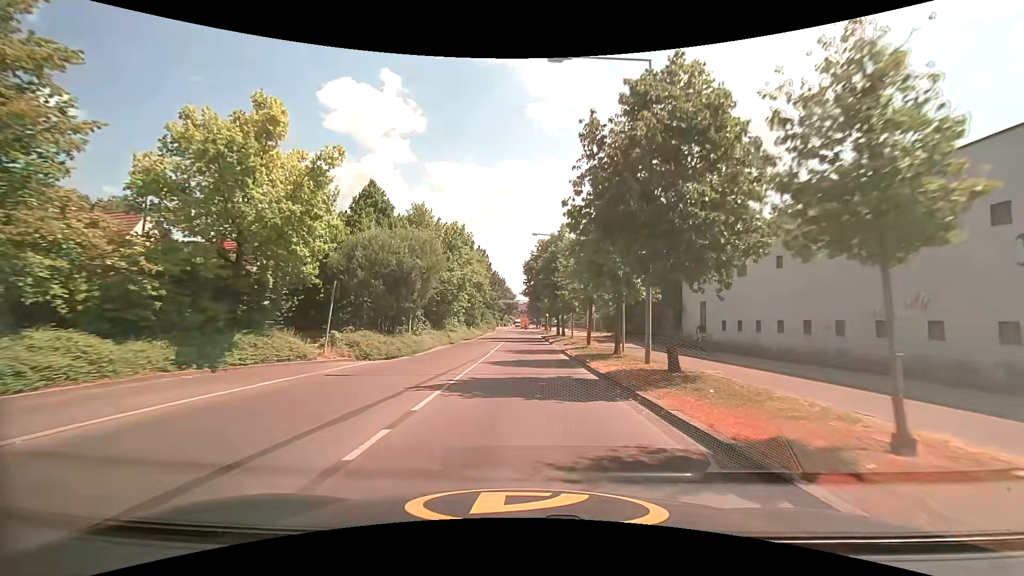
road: tertiary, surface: asphalt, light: Day
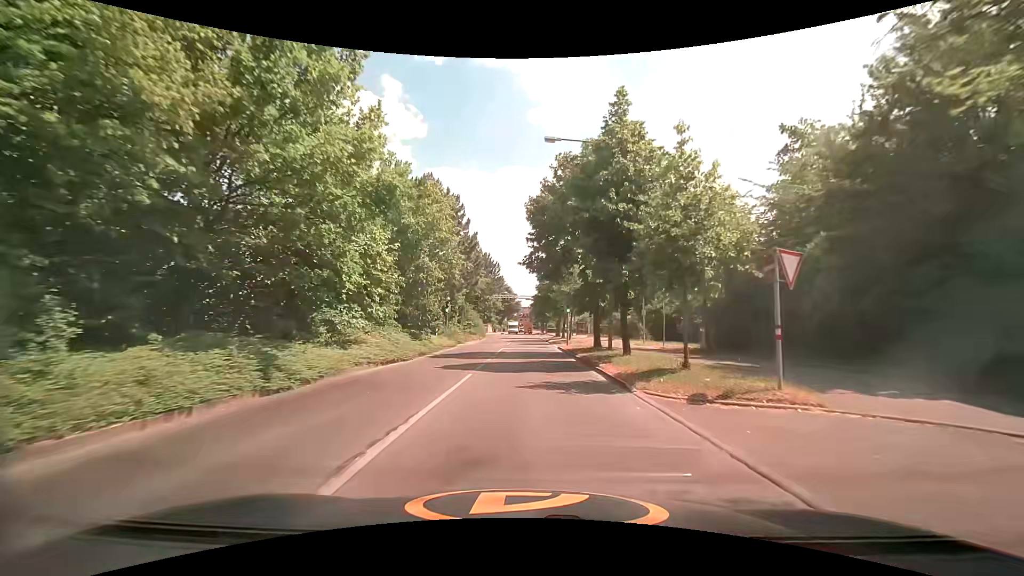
(-0.1, +26.4) m; 0°
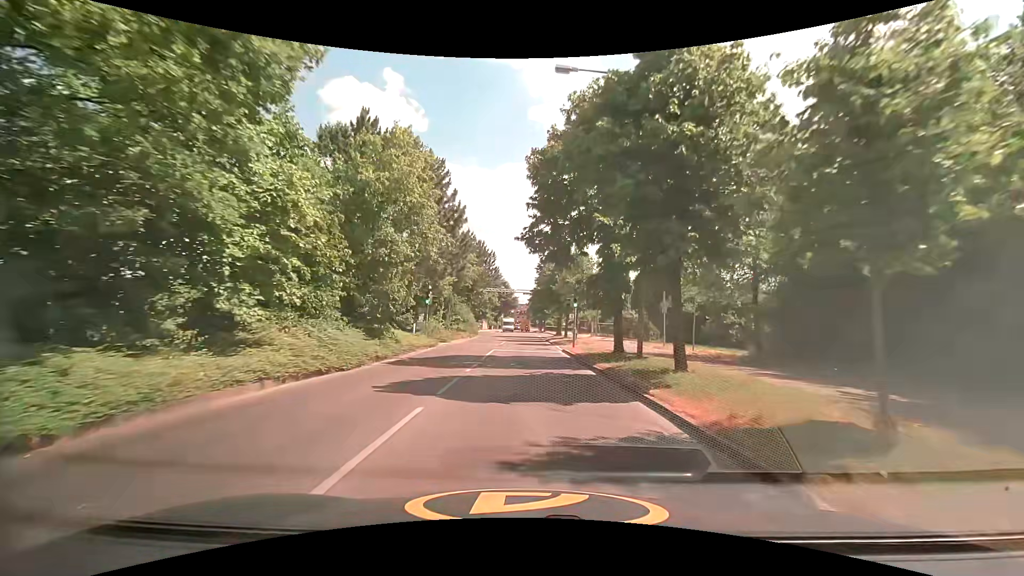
(0.0, +6.5) m; +2°
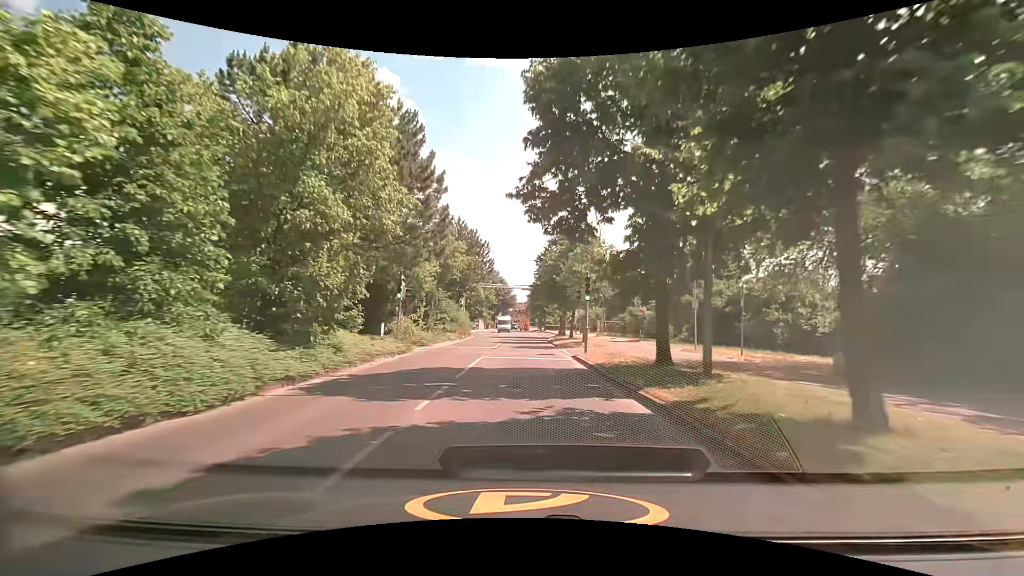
(-0.1, +6.3) m; -1°
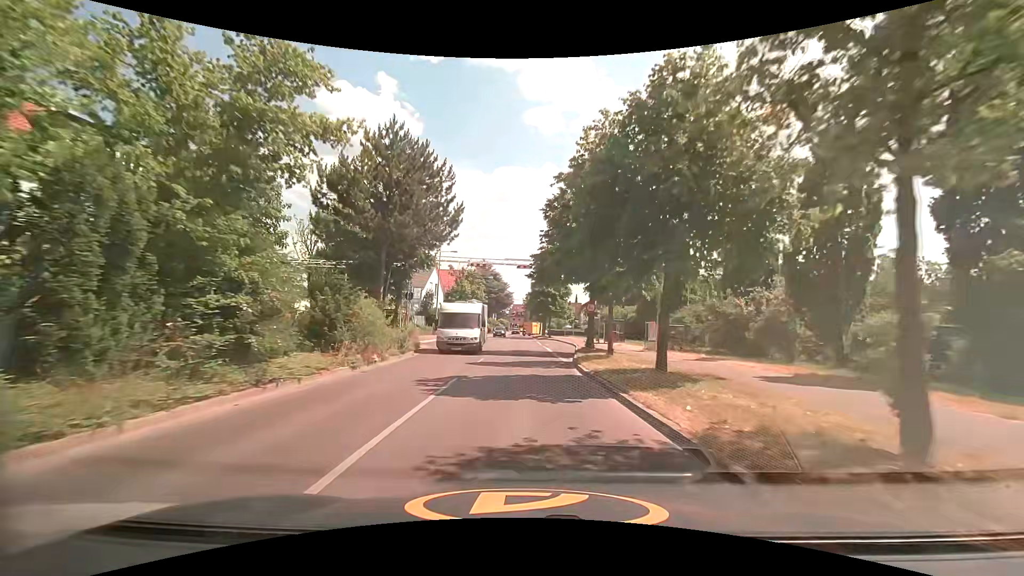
(+0.1, +25.0) m; -1°
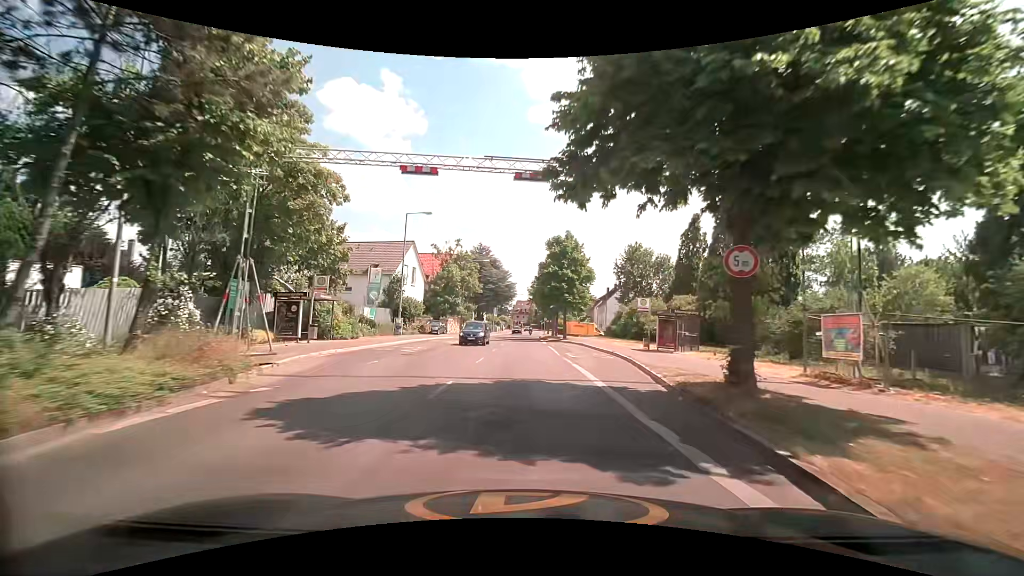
(+0.3, +19.5) m; +1°
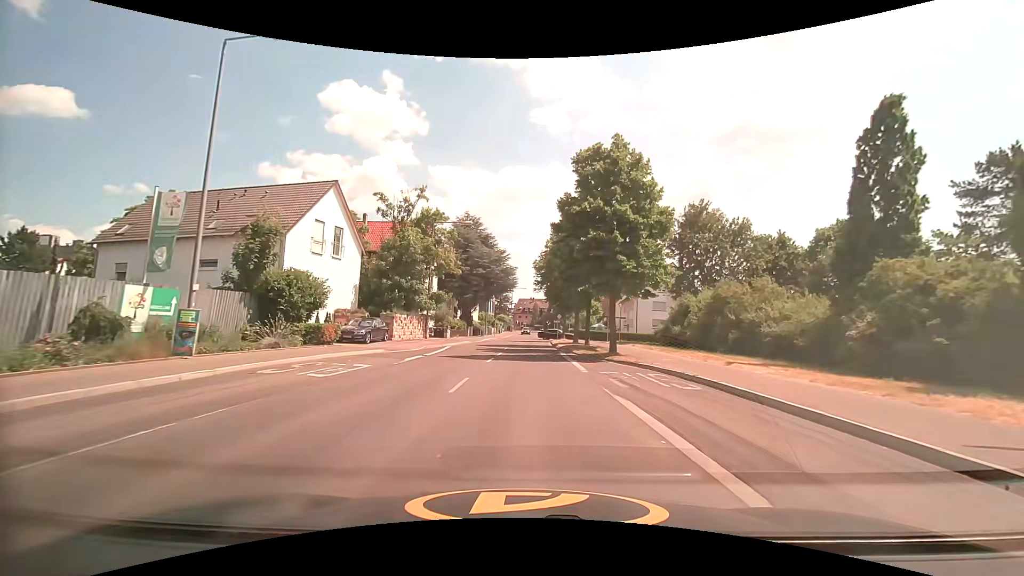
(-0.3, +25.9) m; -1°
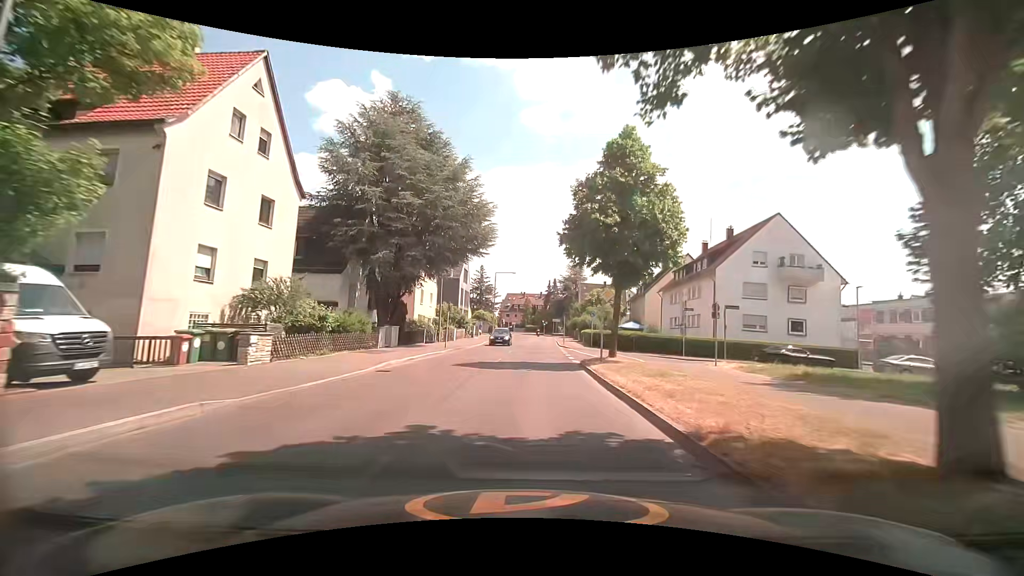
(+0.1, +35.1) m; +1°
(0, +10) (0, +20) (+1, +30) (+1, +40) (+1, +50) (+2, +60) (+2, +70) (+3, +80) (+3, +90) (+2, +100) m
